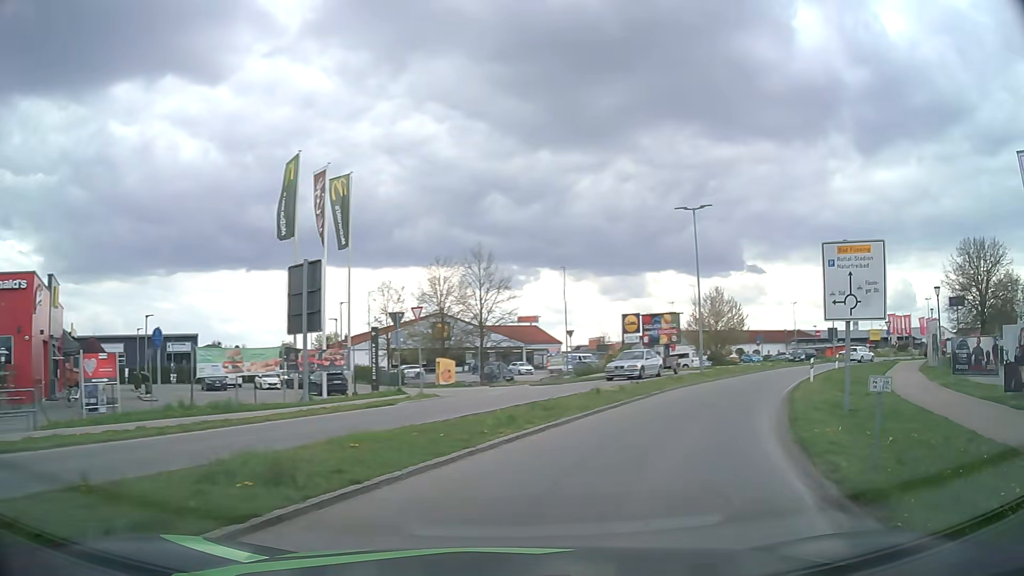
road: tertiary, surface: asphalt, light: Day
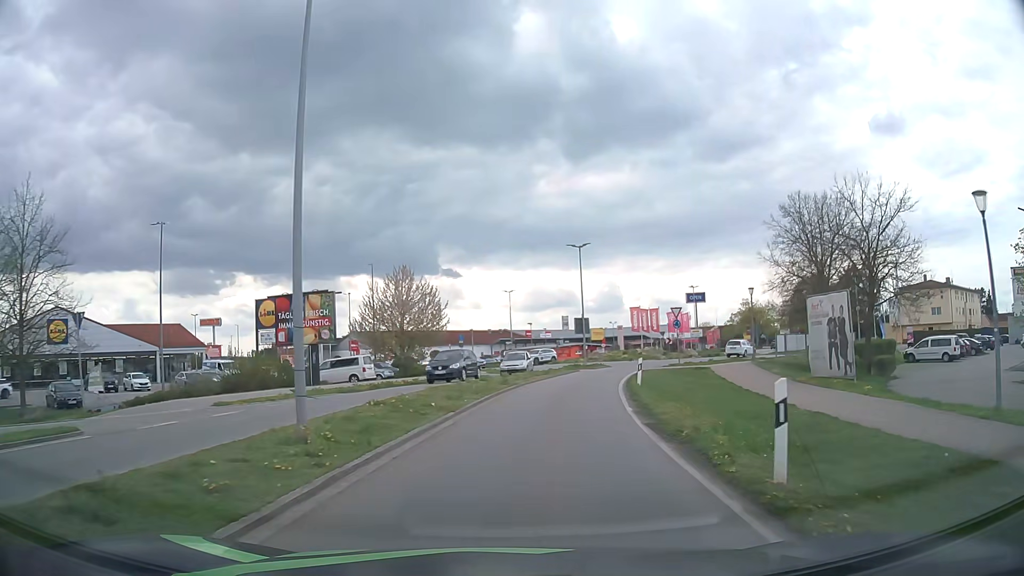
(+7.8, +22.3) m; +28°
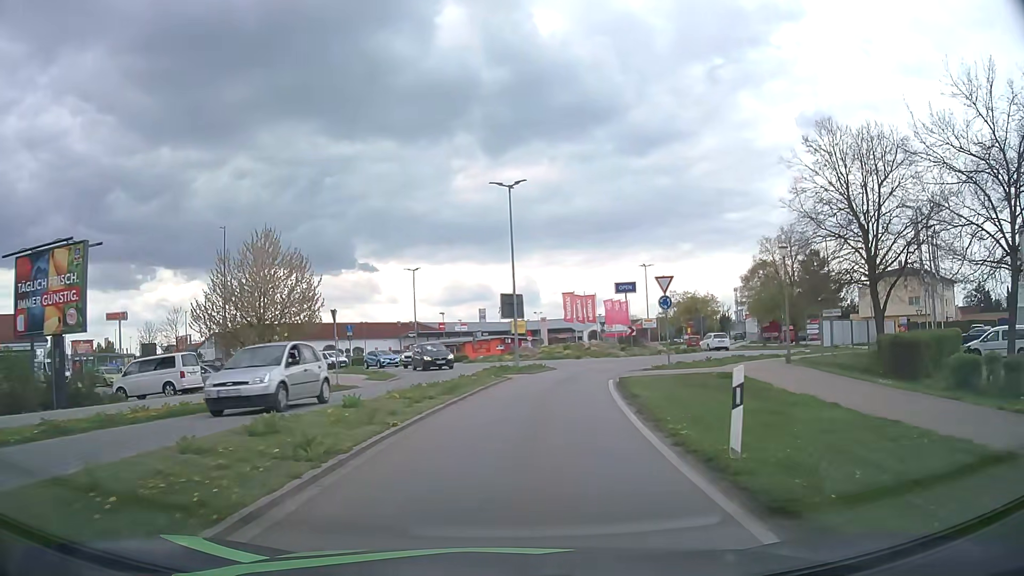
(+0.9, +16.4) m; +6°
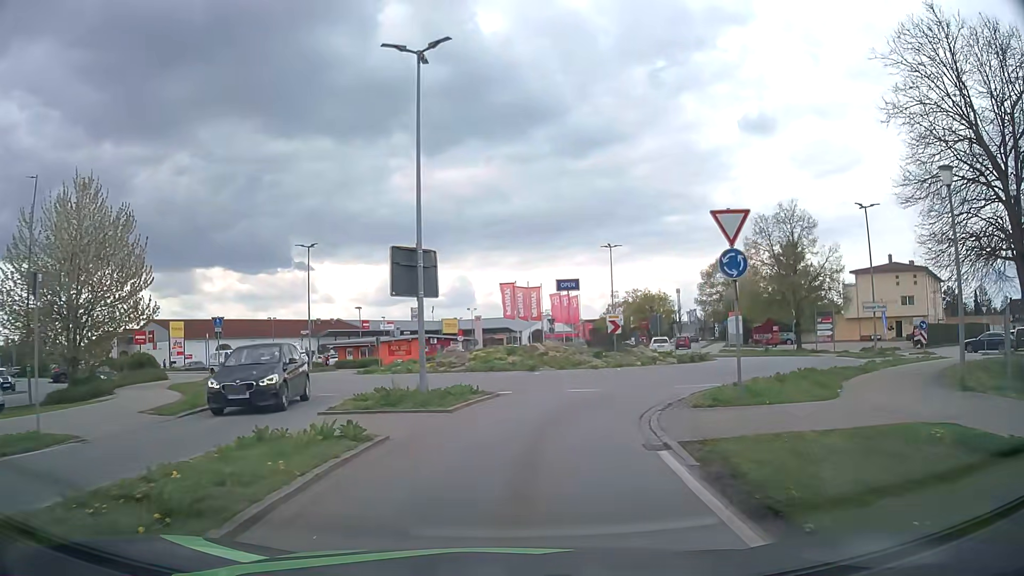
(+0.8, +14.7) m; +6°
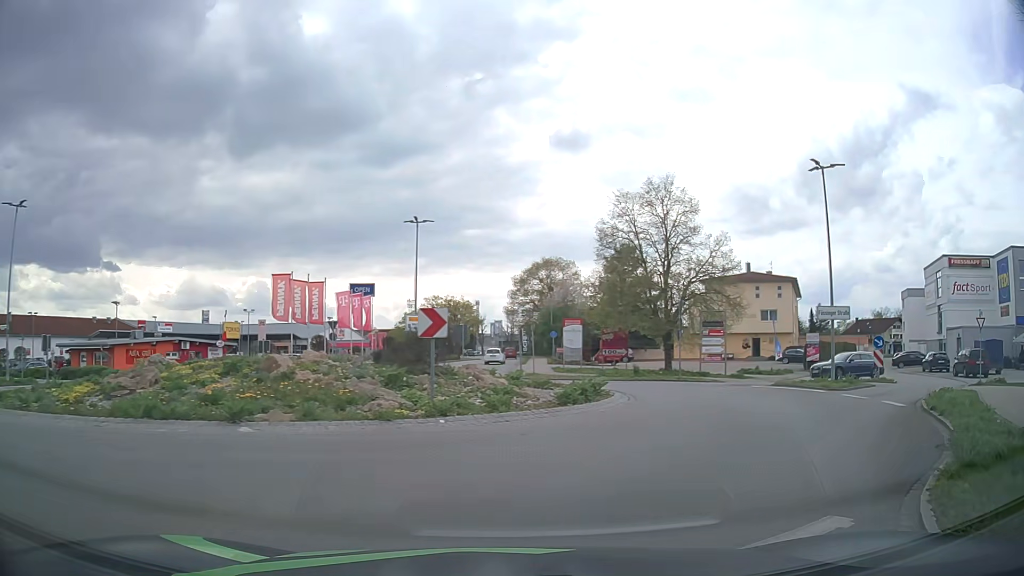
(+1.3, +14.1) m; +17°
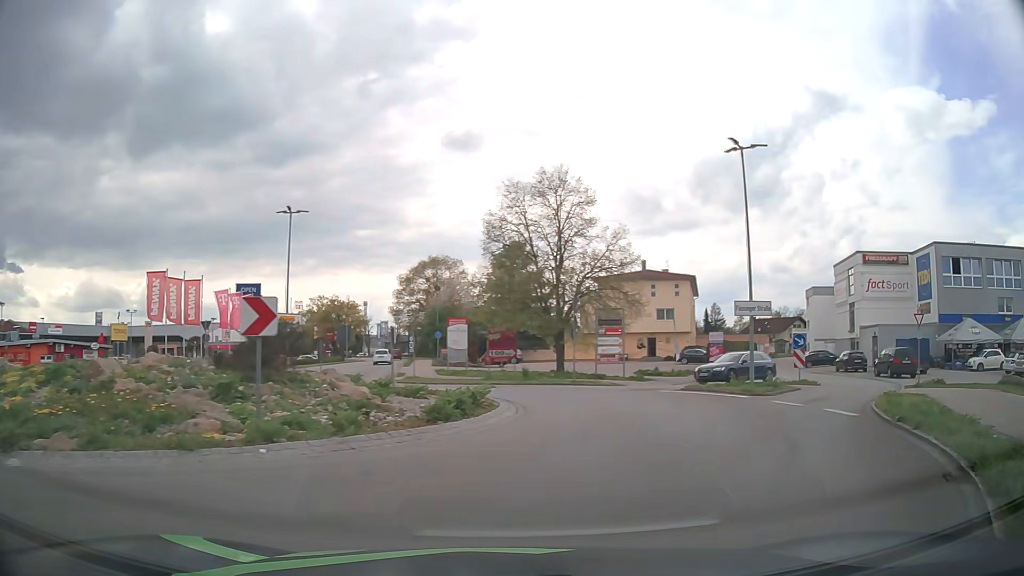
(+0.2, +2.9) m; +9°
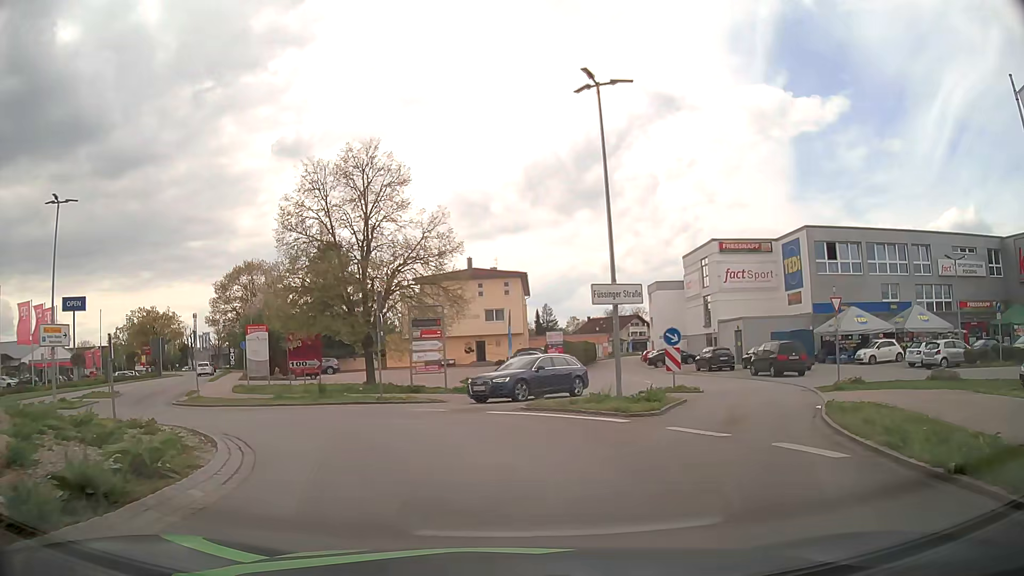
(+1.1, +6.3) m; +16°
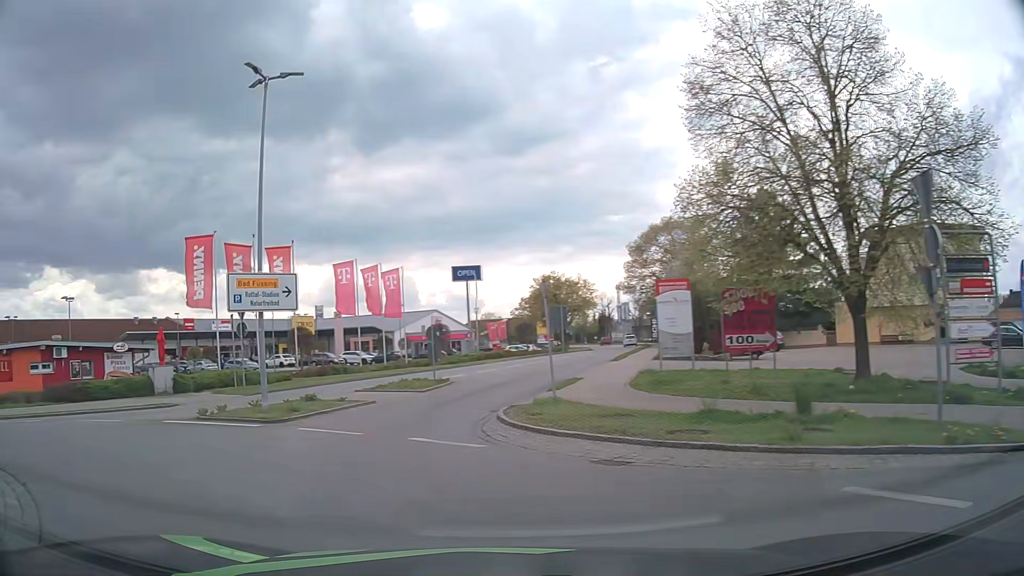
(-3.4, +13.5) m; -35°
(-2, +10) (-2, +20) (0, +30) (+2, +39) (+4, +49) (+7, +59) (+9, +69) (+11, +78) (+13, +88) (+14, +98) m
